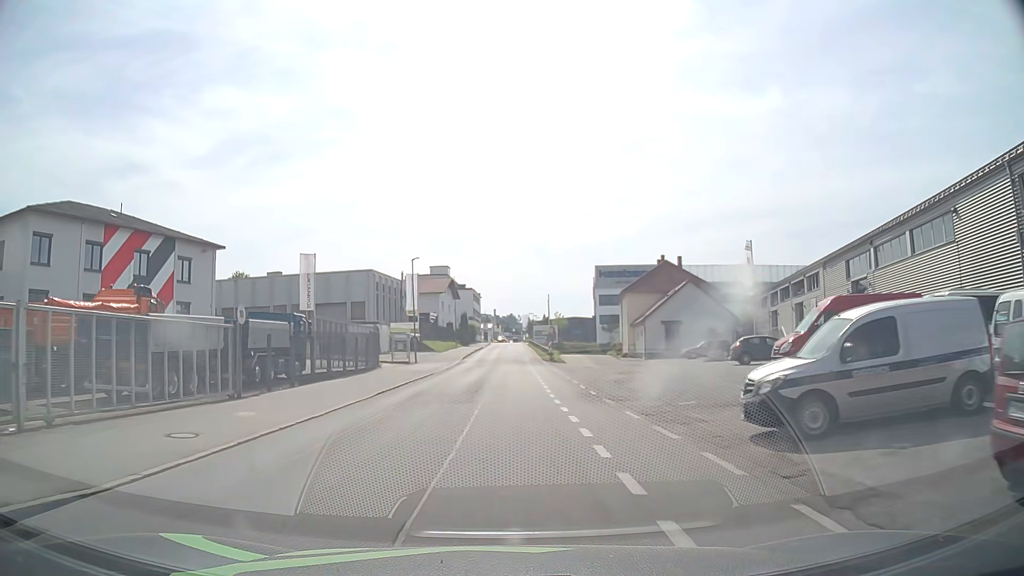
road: residential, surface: asphalt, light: Day
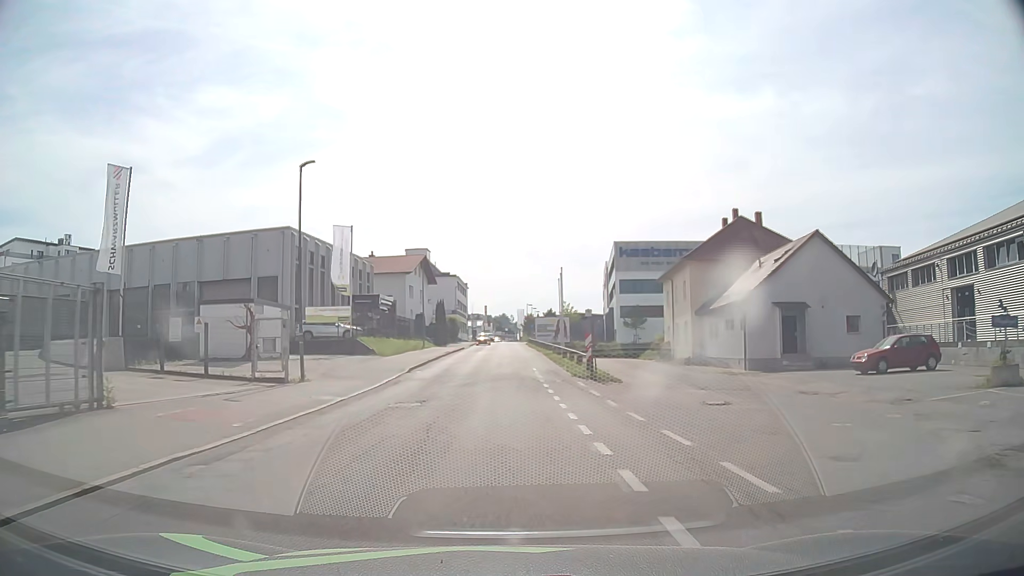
(+0.2, +28.6) m; +1°
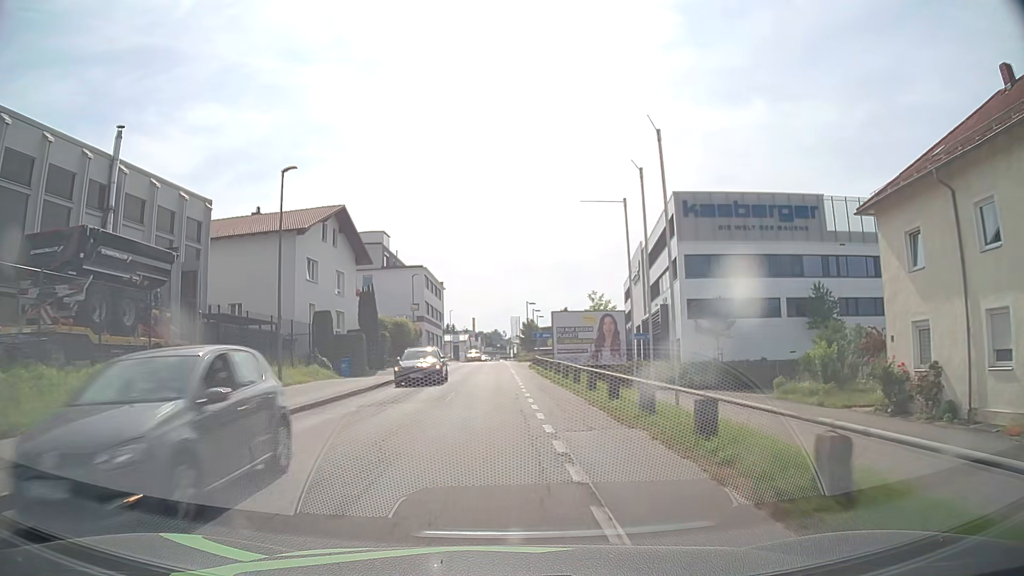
(+0.4, +38.1) m; +1°
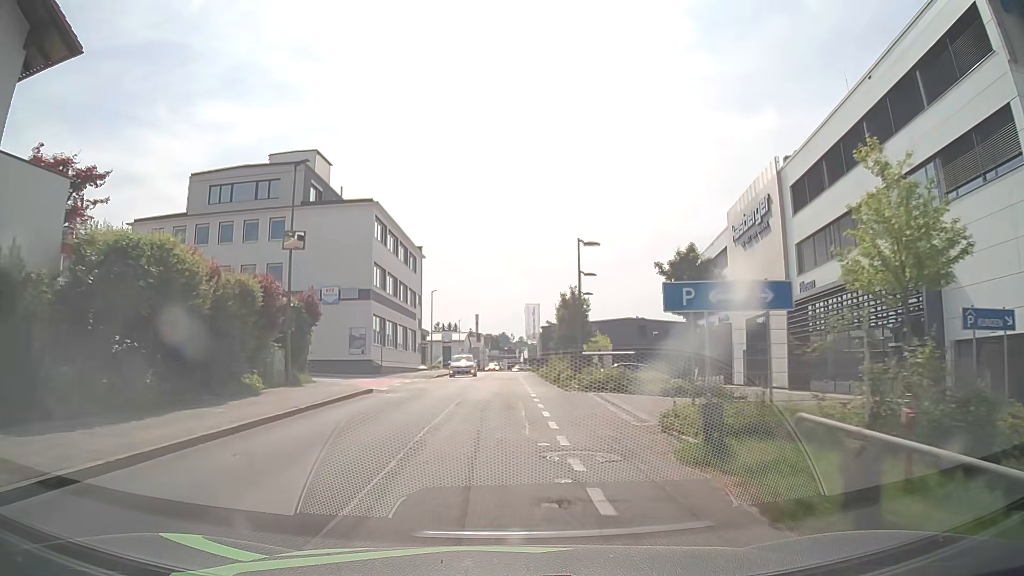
(-0.5, +39.4) m; 0°
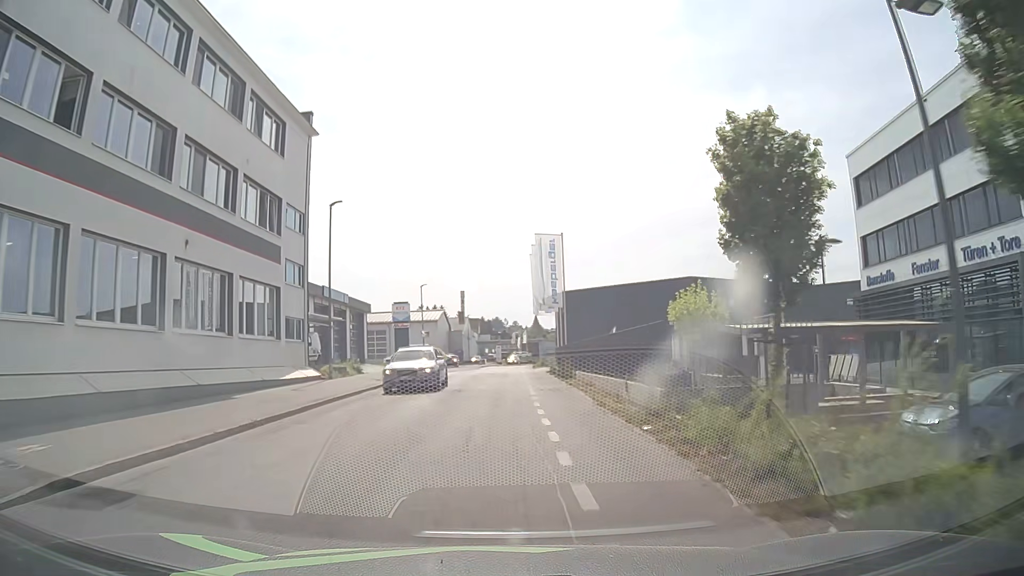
(-0.3, +38.6) m; -1°
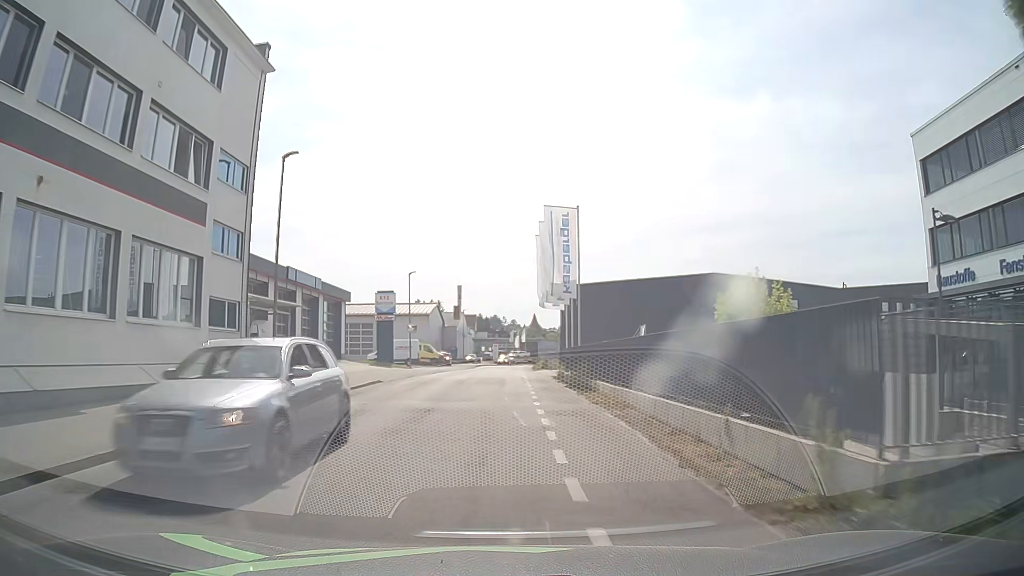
(0.0, +7.5) m; 0°
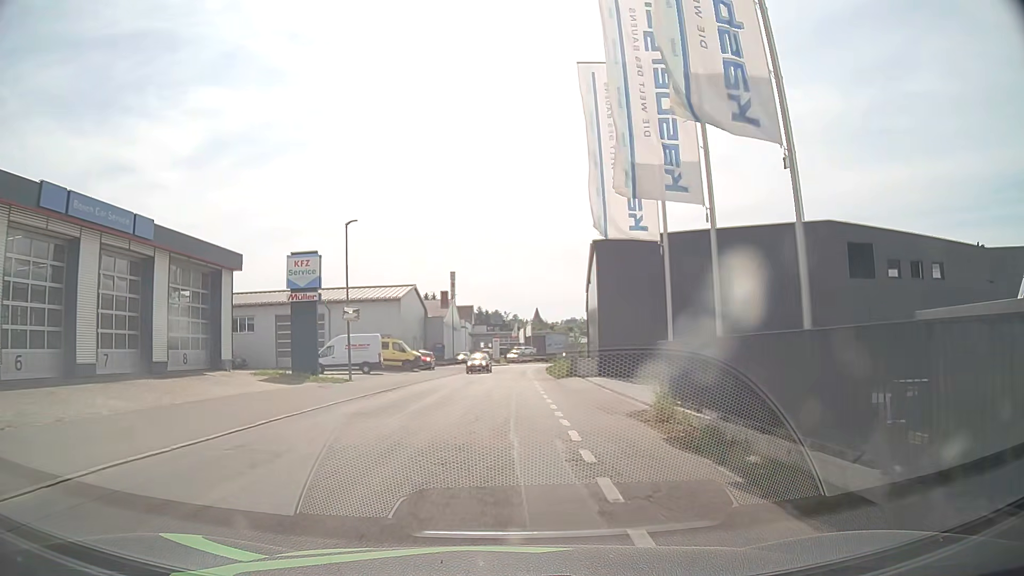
(+0.2, +22.3) m; 0°
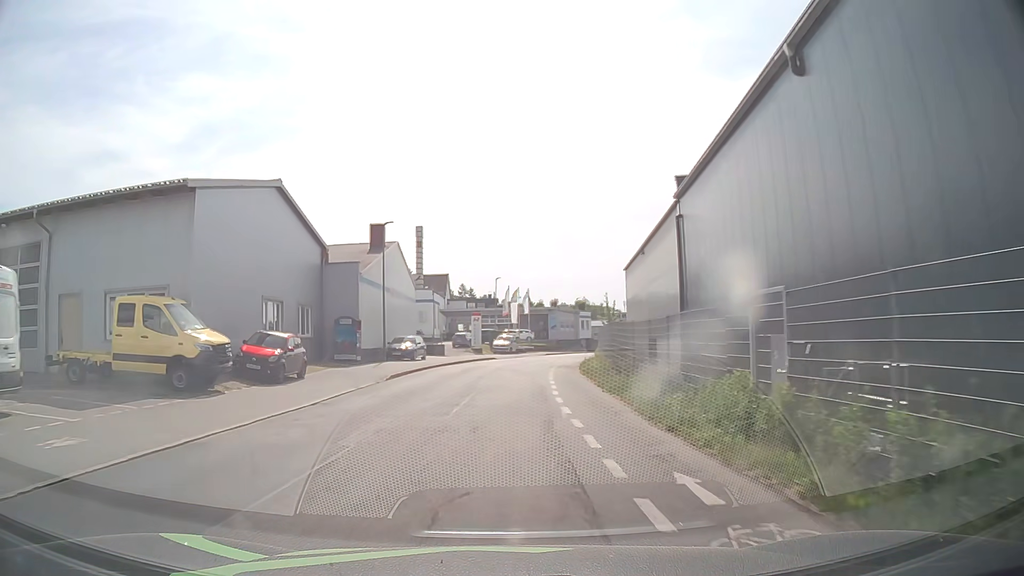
(+0.2, +37.2) m; +2°
(0, +10) (0, +20) (+1, +30) (+1, +40) (+2, +50) (+4, +60) (+6, +70) (+8, +79) (+11, +89) (+15, +98) m
